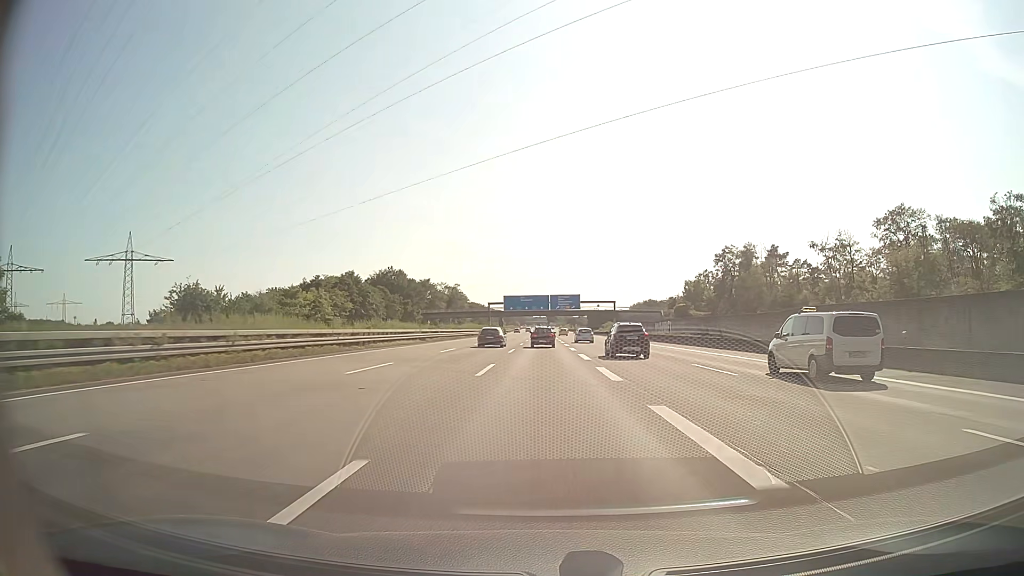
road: motorway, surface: asphalt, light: Day
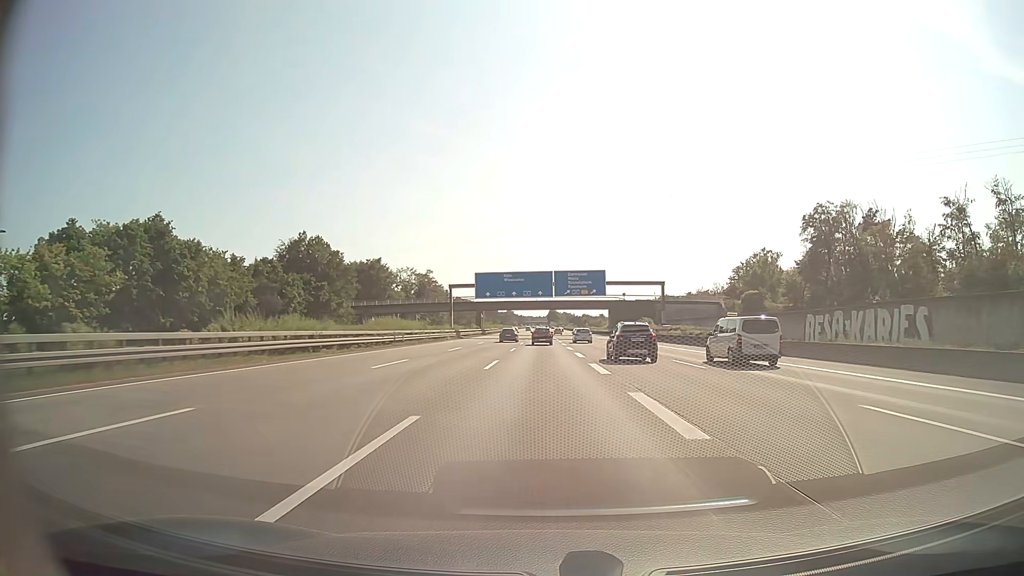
(0.0, +69.7) m; 0°
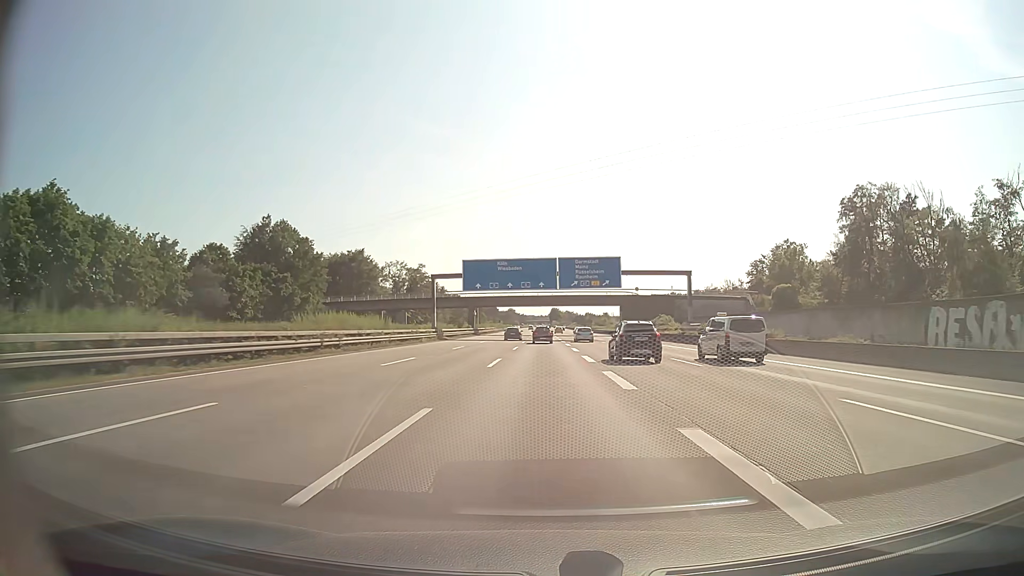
(0.0, +17.4) m; 0°
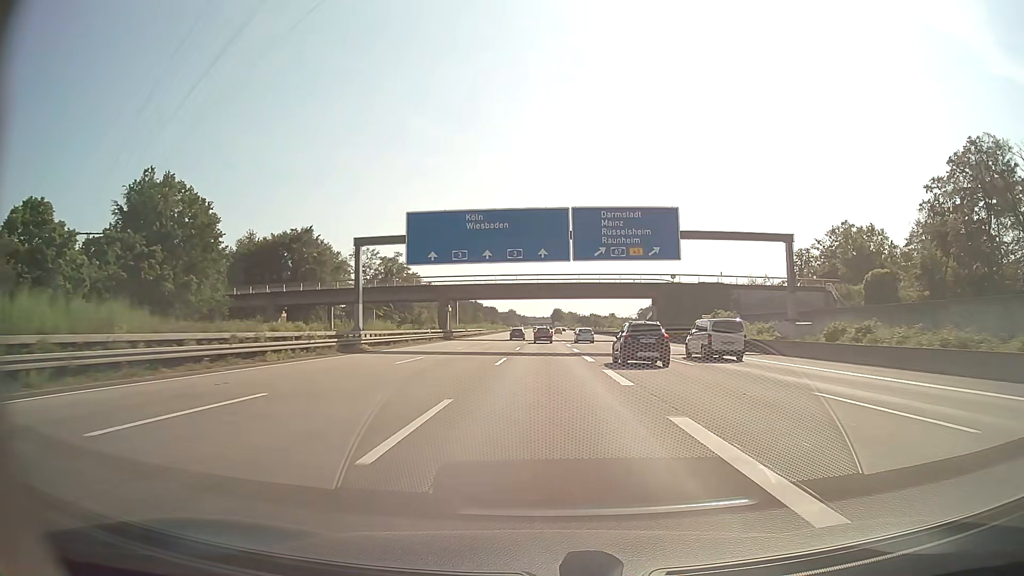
(-0.1, +34.8) m; 0°
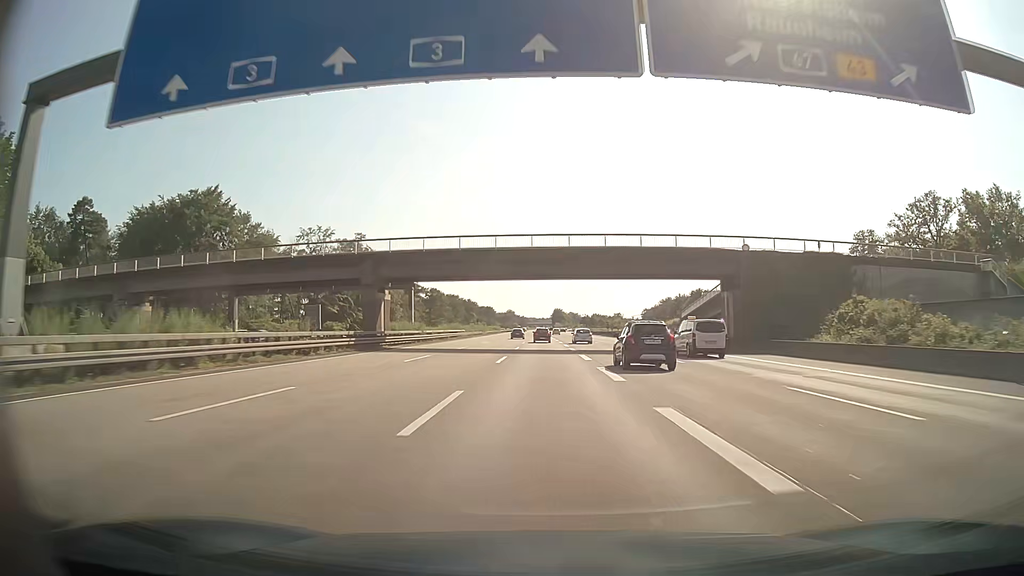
(0.0, +34.8) m; 0°
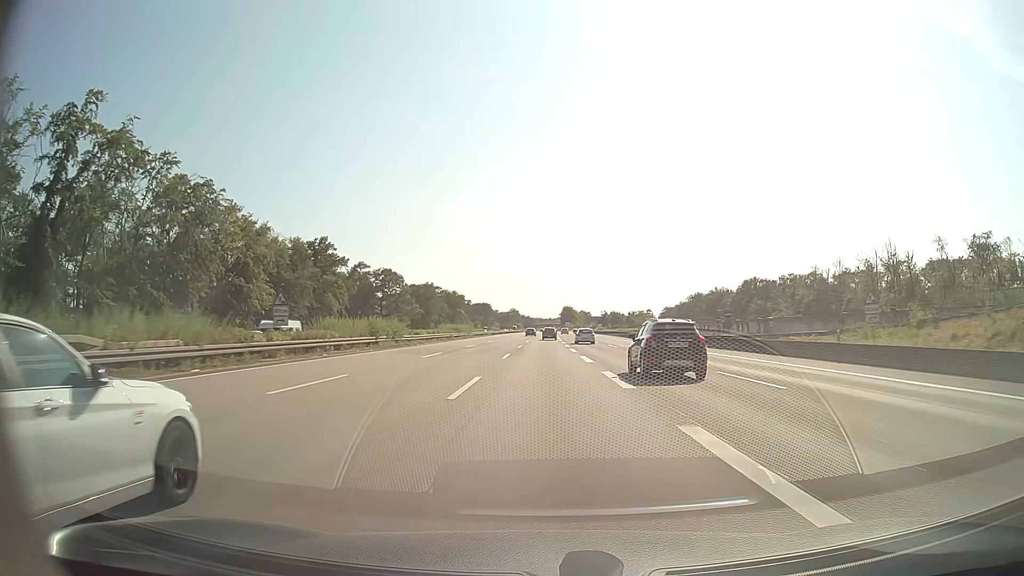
(-0.5, +87.0) m; -1°
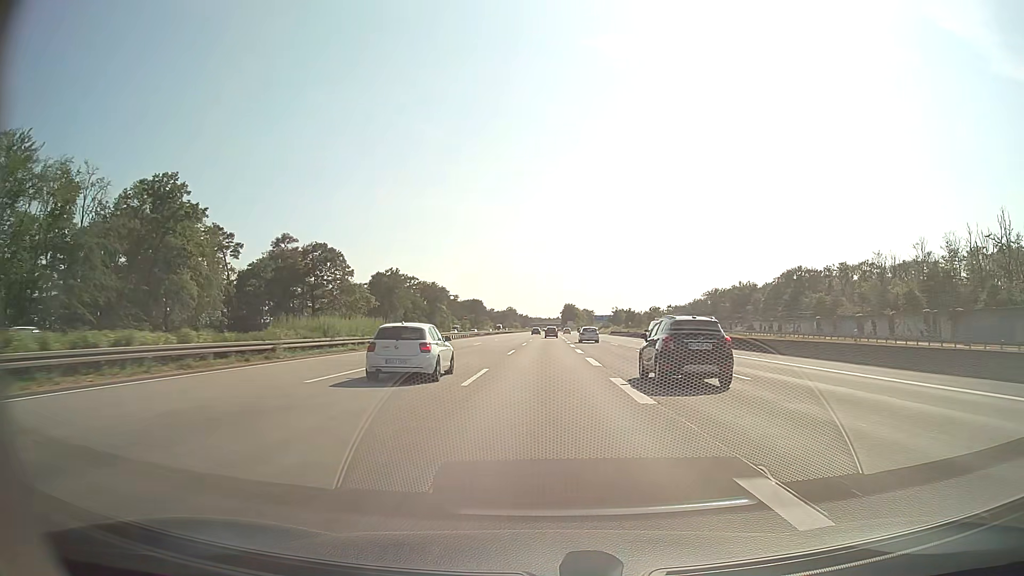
(+0.1, +52.2) m; 0°
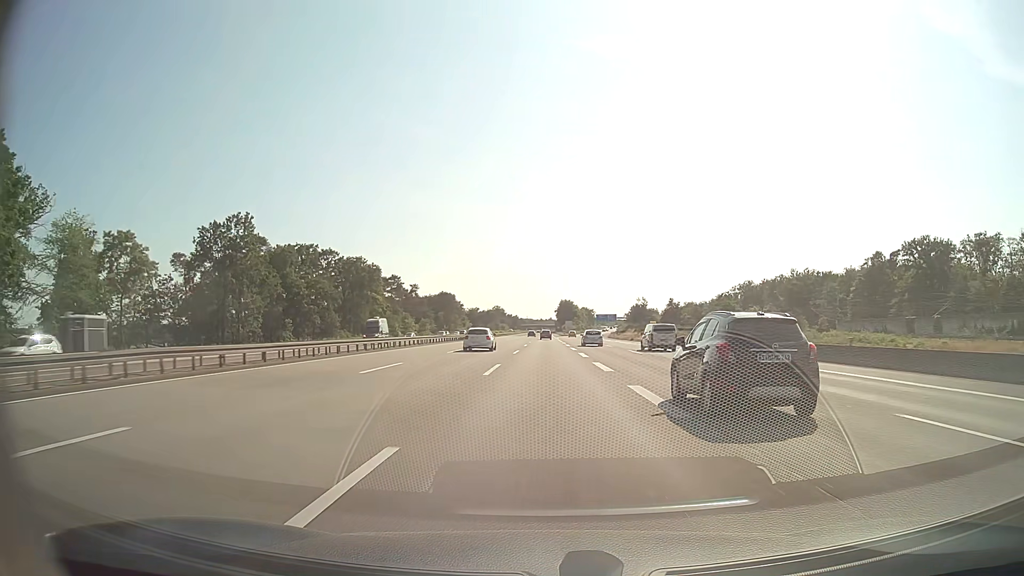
(+0.3, +87.0) m; +1°
(0, +10) (0, +20) (0, +30) (0, +40) (0, +50) (0, +60) (0, +70) (0, +80) (0, +90) (0, +100) m
